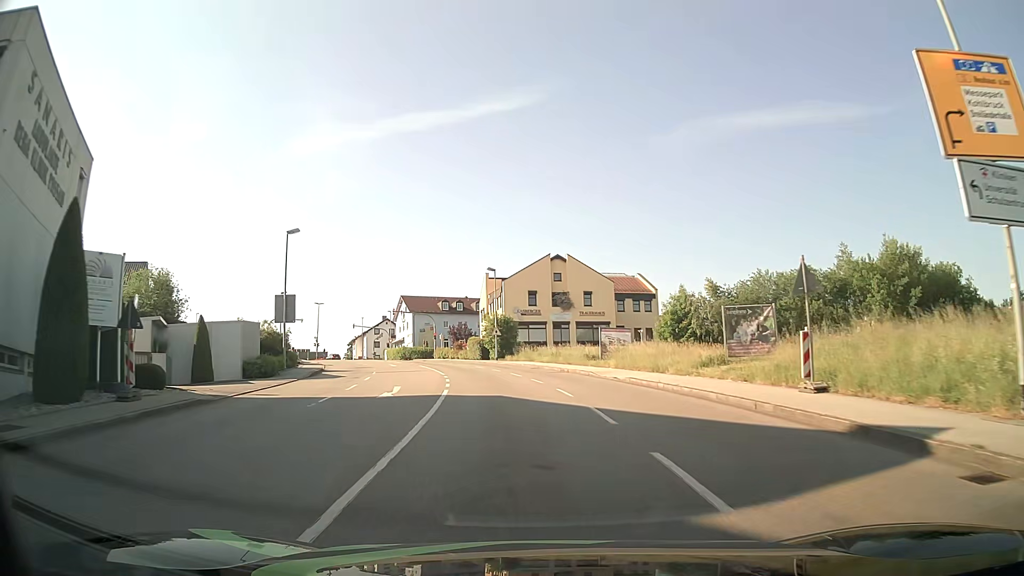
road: tertiary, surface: asphalt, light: Day
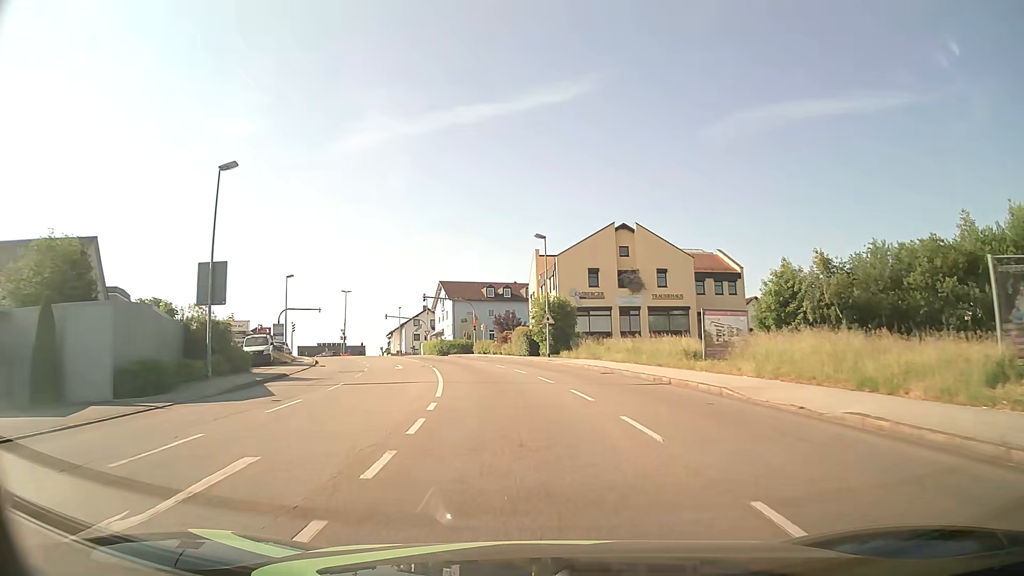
(-0.6, +14.8) m; -5°
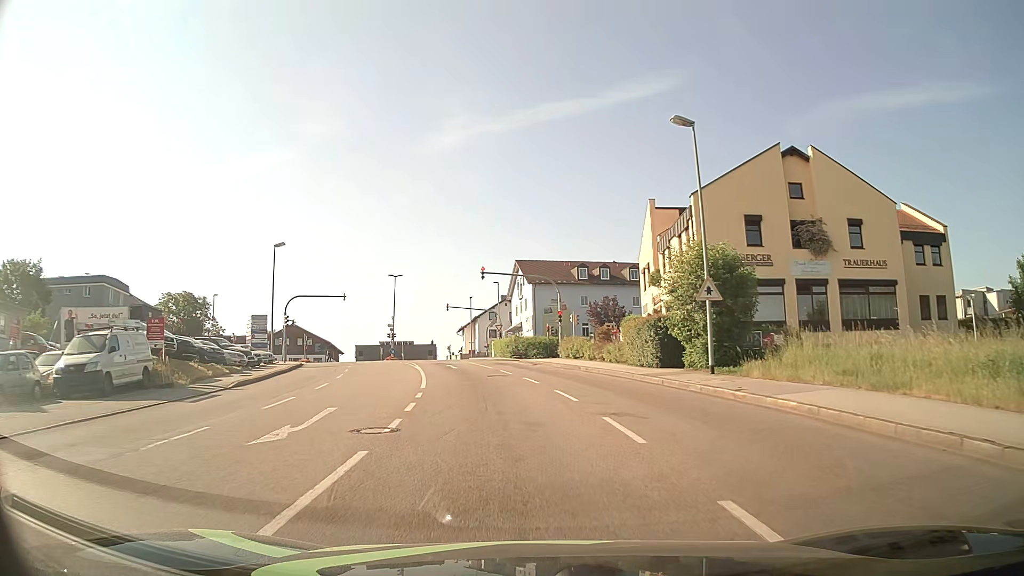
(-1.5, +23.6) m; -8°
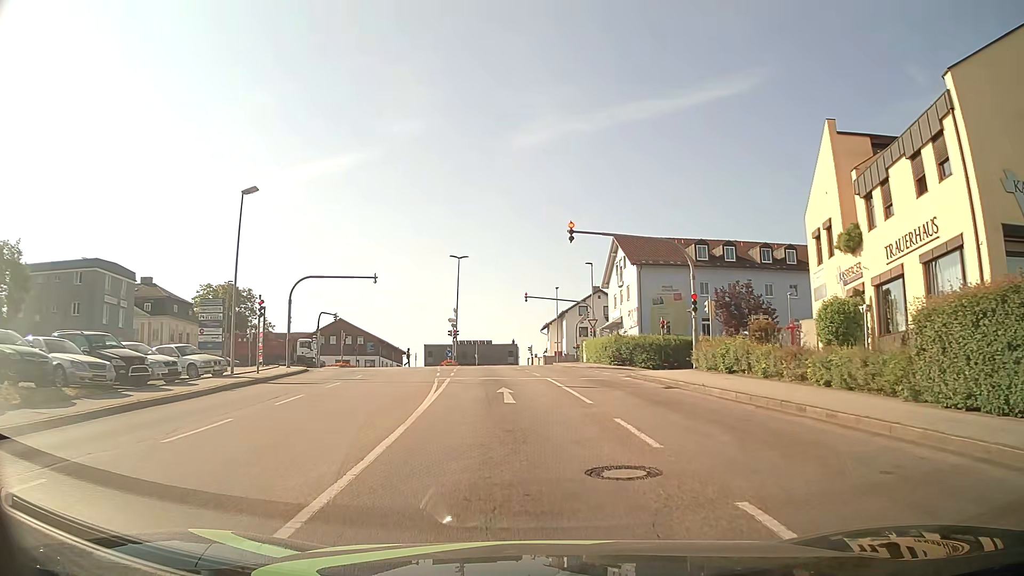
(-1.2, +17.5) m; -8°
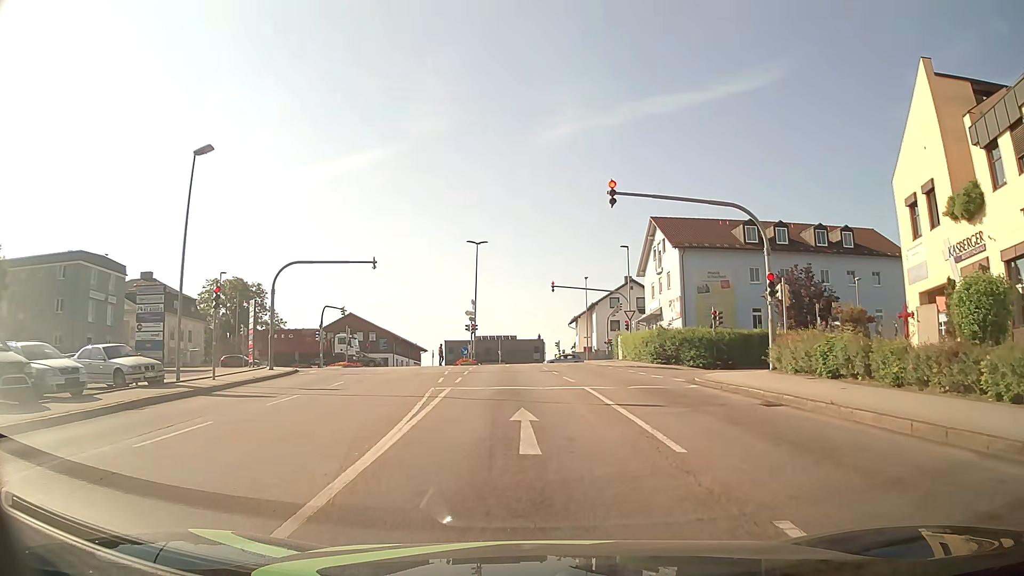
(-0.1, +6.7) m; -3°
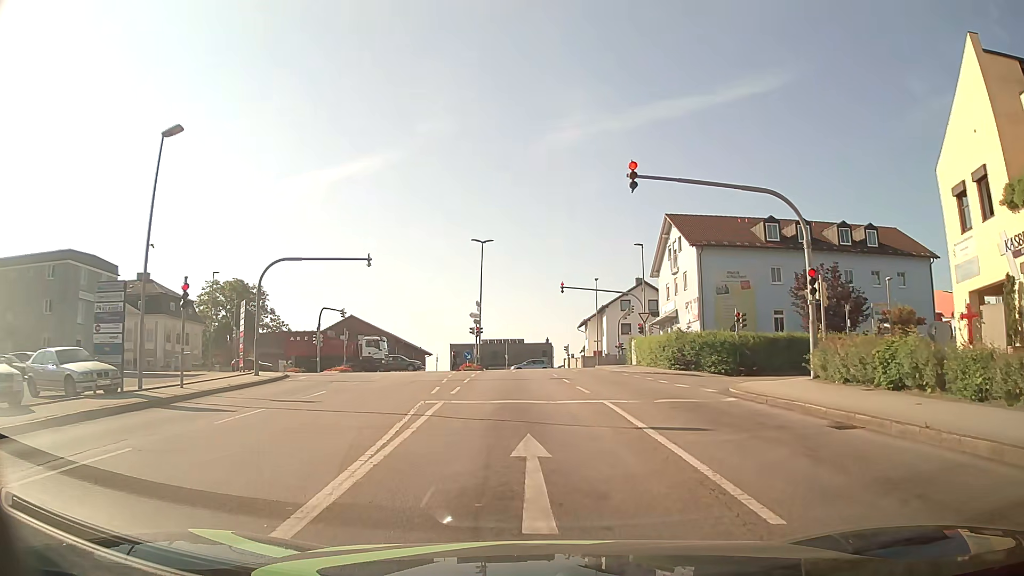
(0.0, +2.9) m; -2°
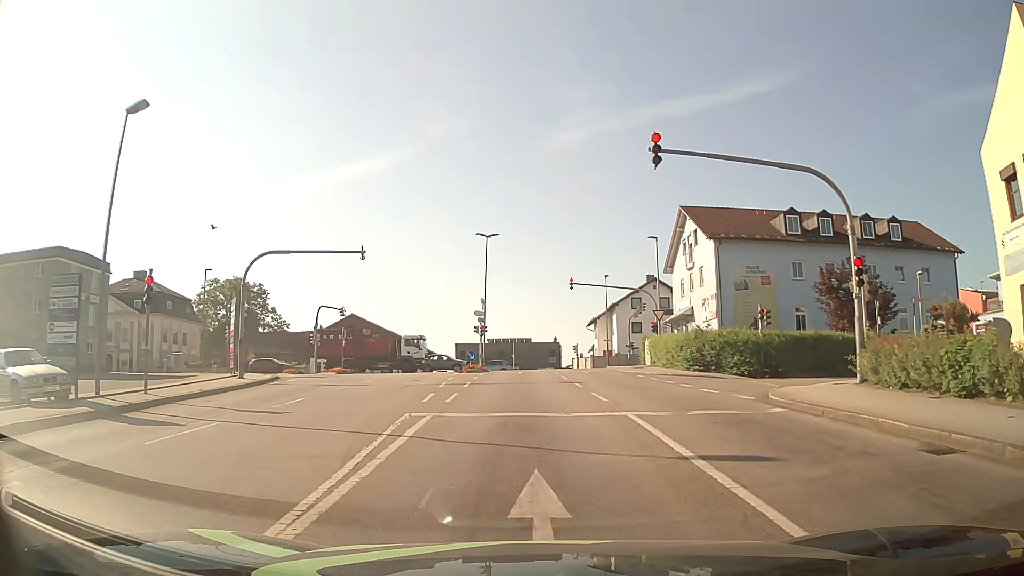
(+0.1, +2.6) m; 0°
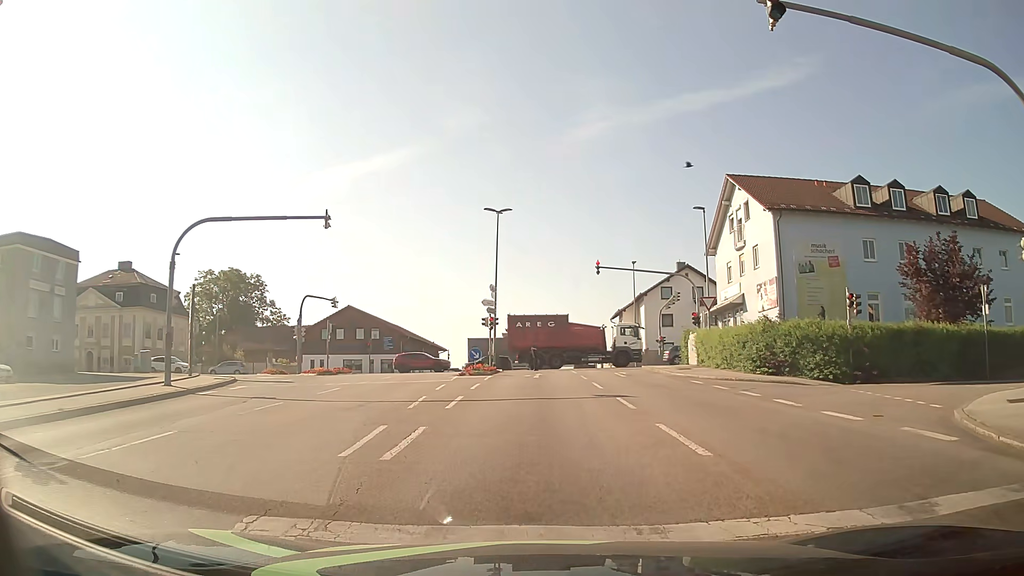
(-0.1, +7.7) m; -3°
(0, +10) (0, +20) (0, +30) (+1, +40) (0, +50) (-7, +57) (-16, +60) (-26, +62) (-36, +62) (-46, +62) m
